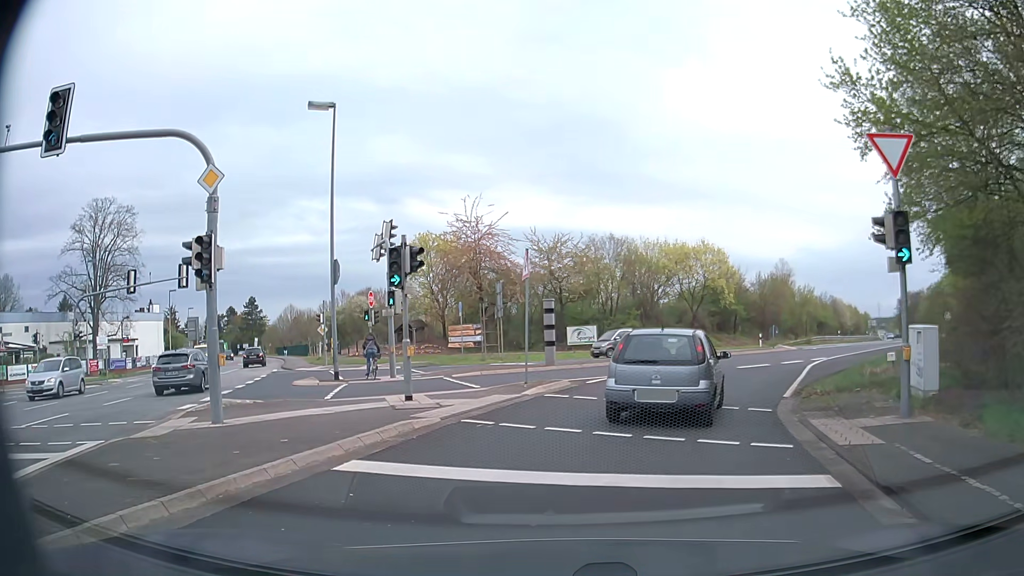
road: secondary_link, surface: asphalt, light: Day
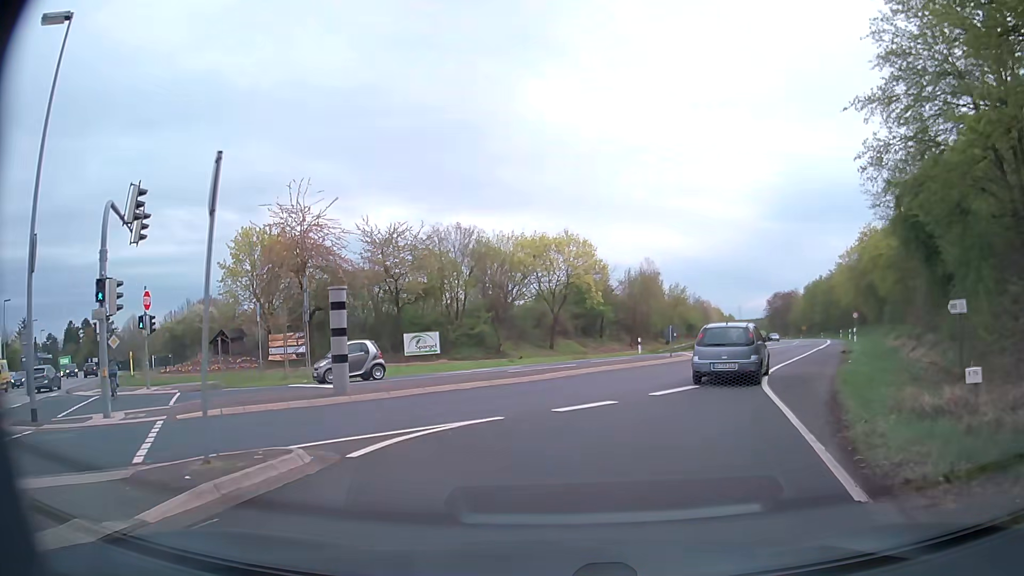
(+1.1, +10.0) m; +13°
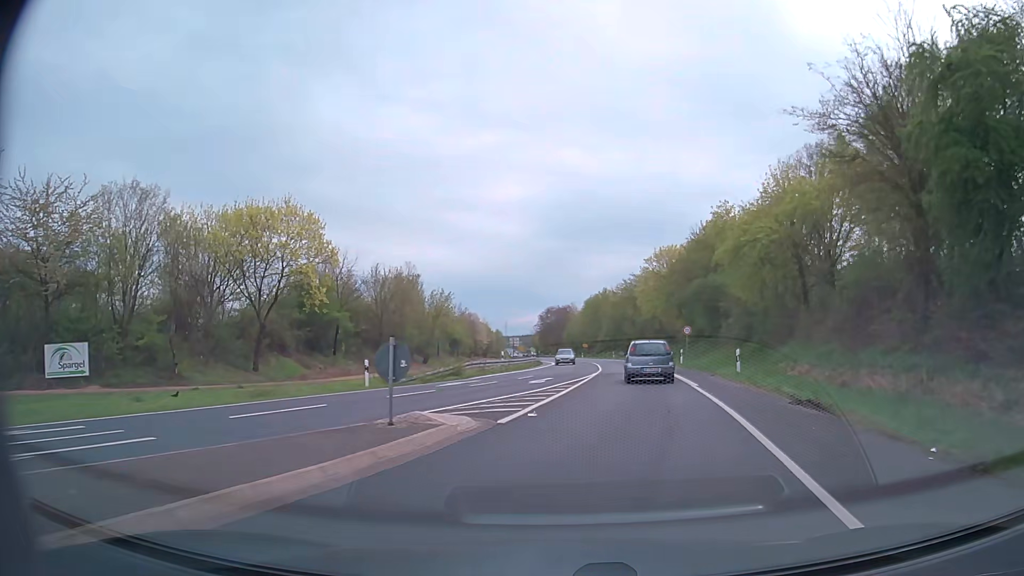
(+3.1, +18.0) m; +20°
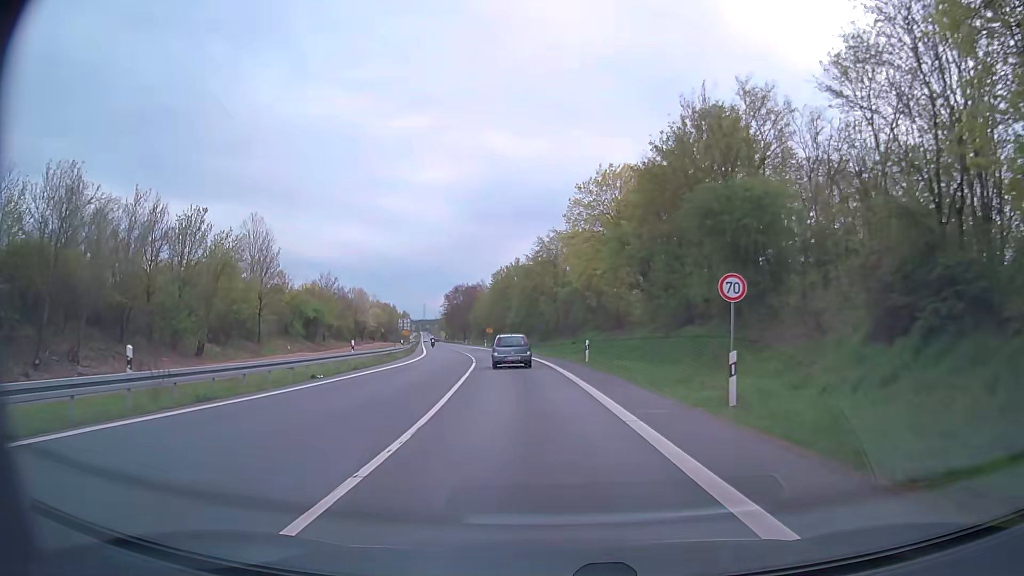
(+3.9, +33.0) m; +8°
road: secondary
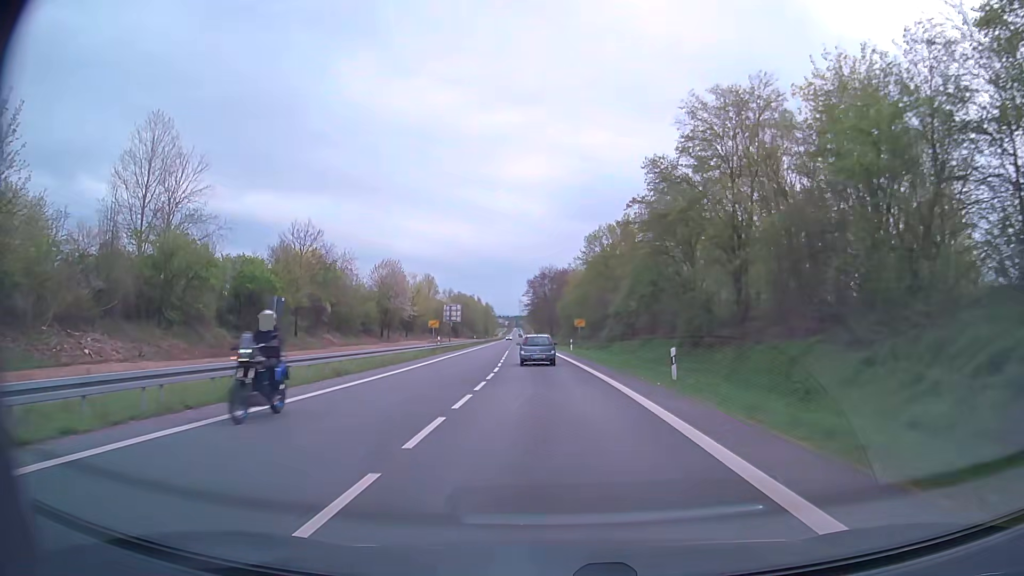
(-3.4, +44.3) m; -8°
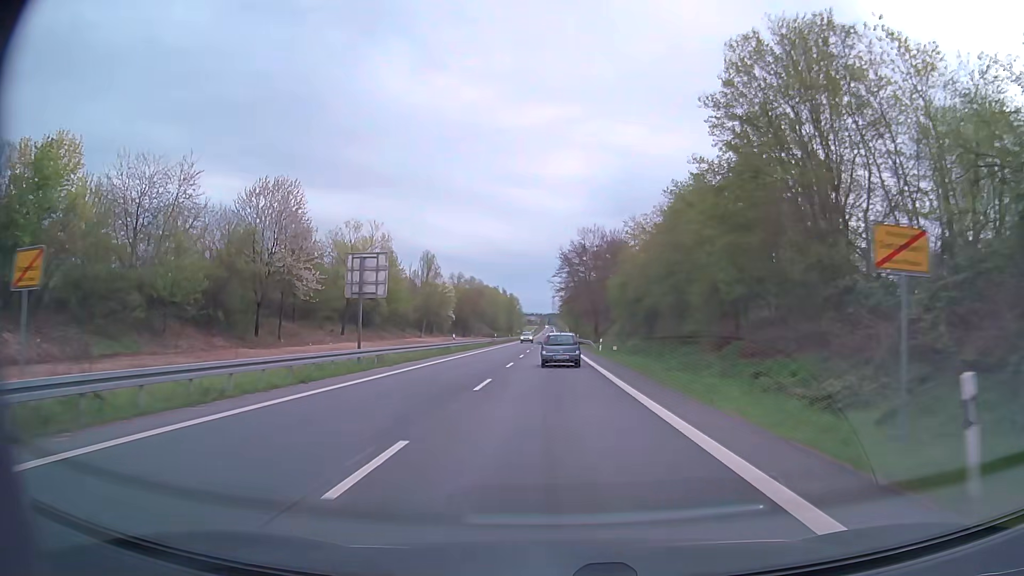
(-1.7, +52.7) m; -3°
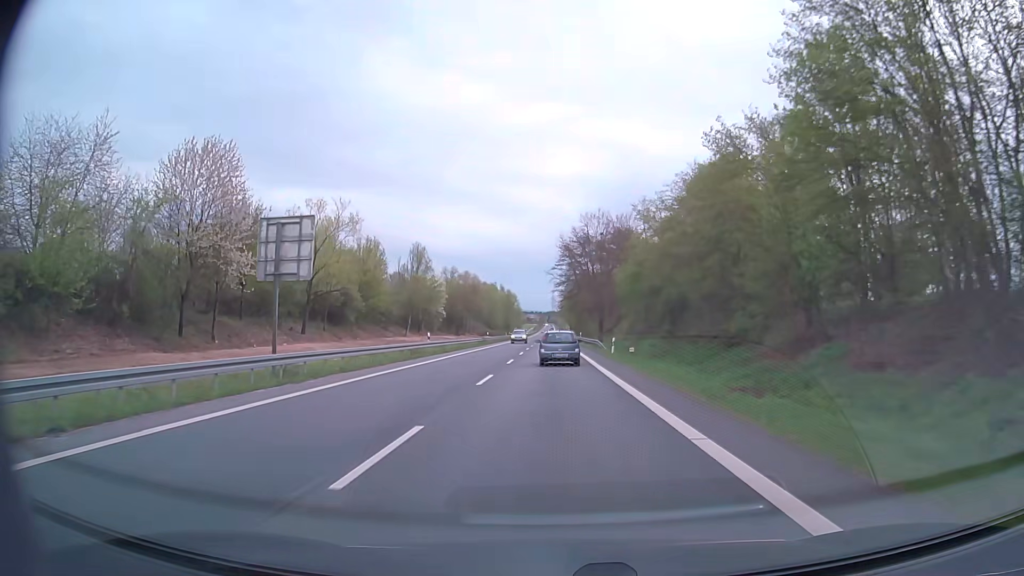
(0.0, +10.7) m; 0°
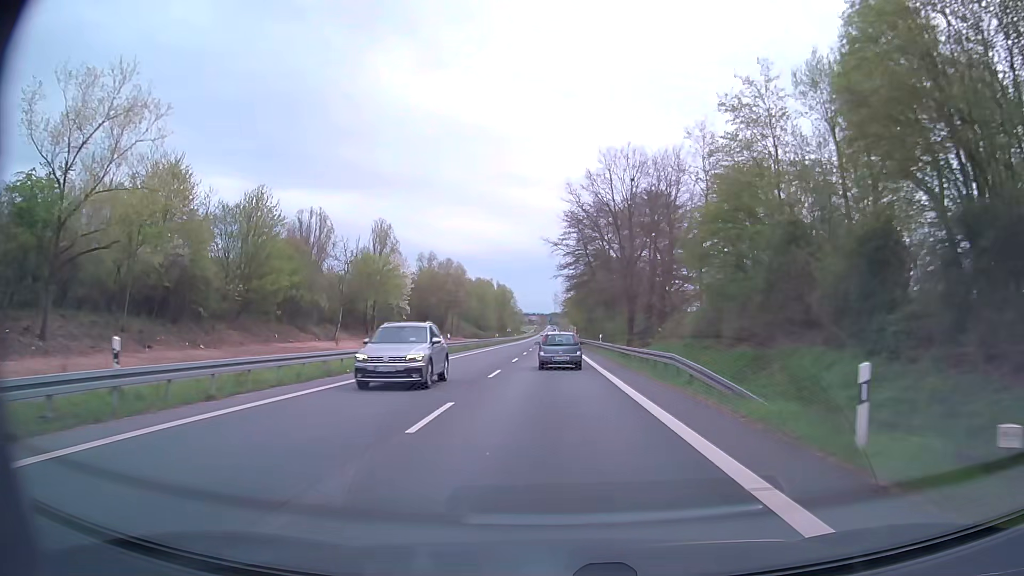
(-0.1, +32.3) m; 0°
(0, +10) (0, +20) (0, +30) (0, +40) (0, +50) (0, +60) (0, +70) (0, +80) (0, +90) (0, +100) m
